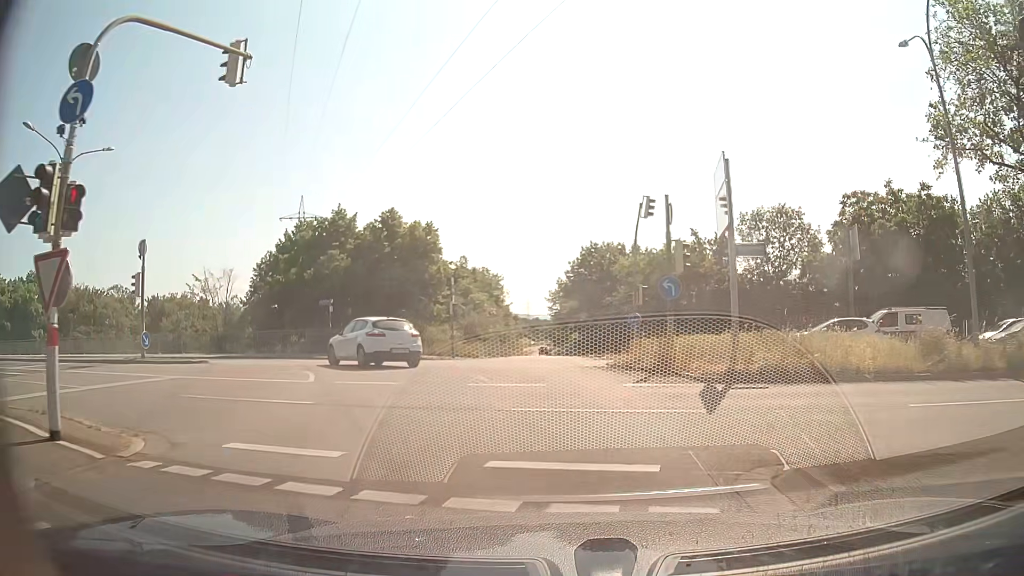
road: primary_link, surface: asphalt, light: Day
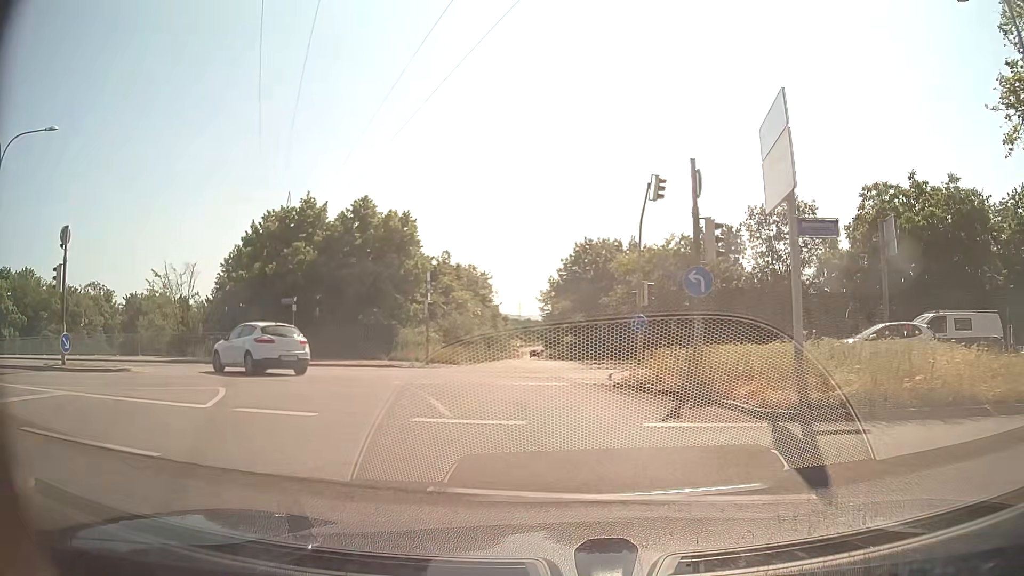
(+0.1, +4.4) m; +1°
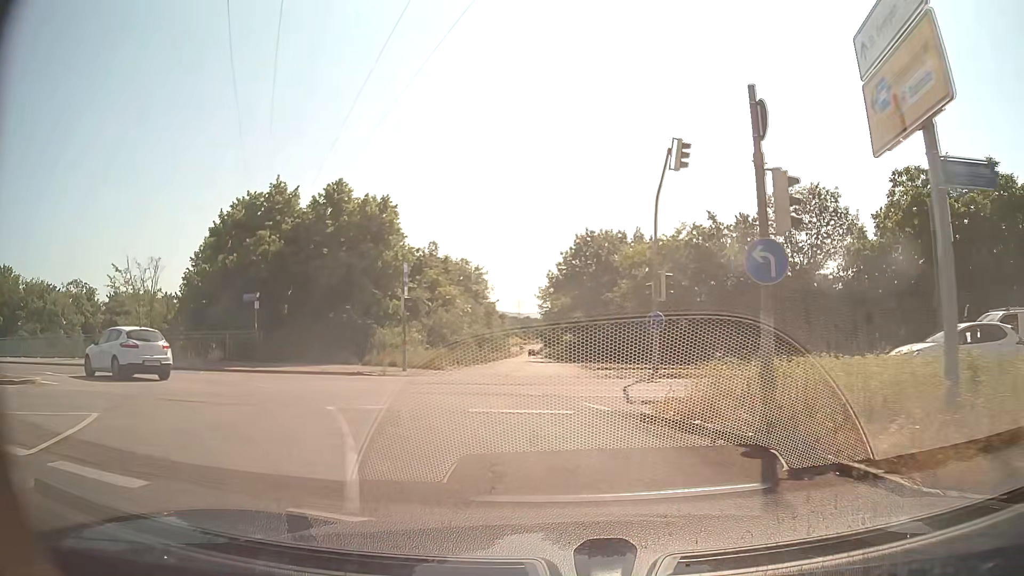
(0.0, +4.4) m; 0°
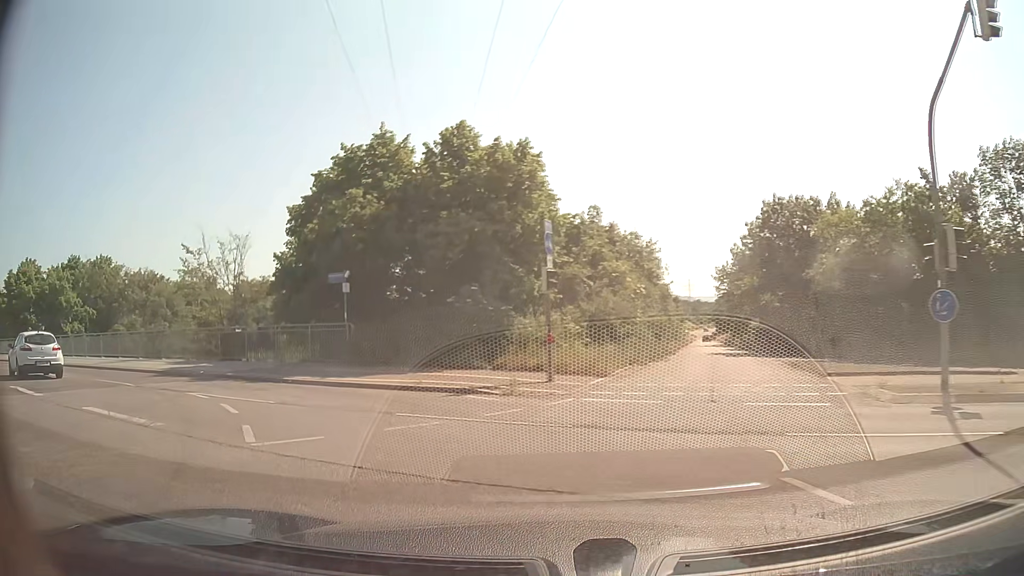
(-0.9, +8.4) m; -15°
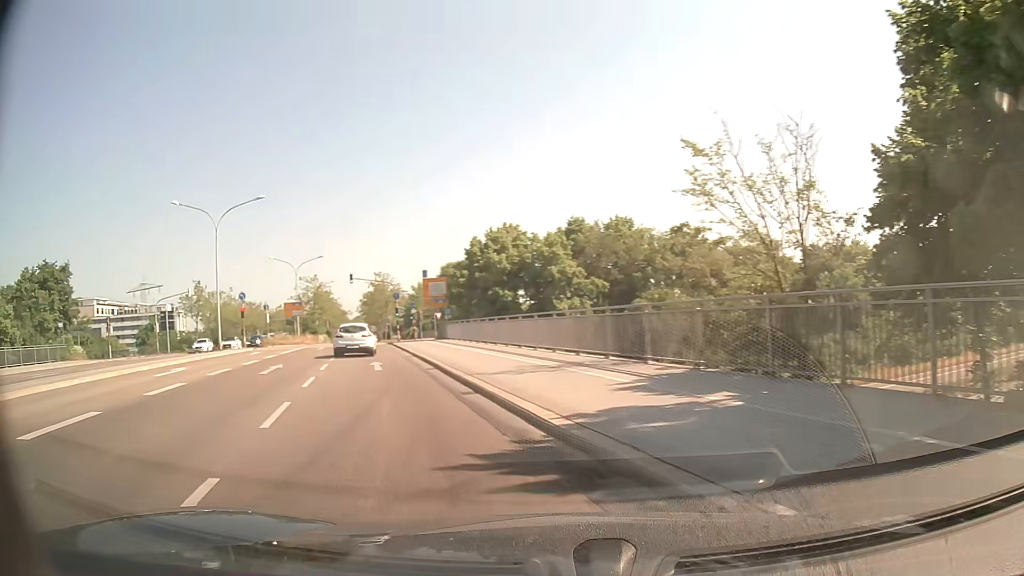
(-6.3, +15.1) m; -50°
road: primary
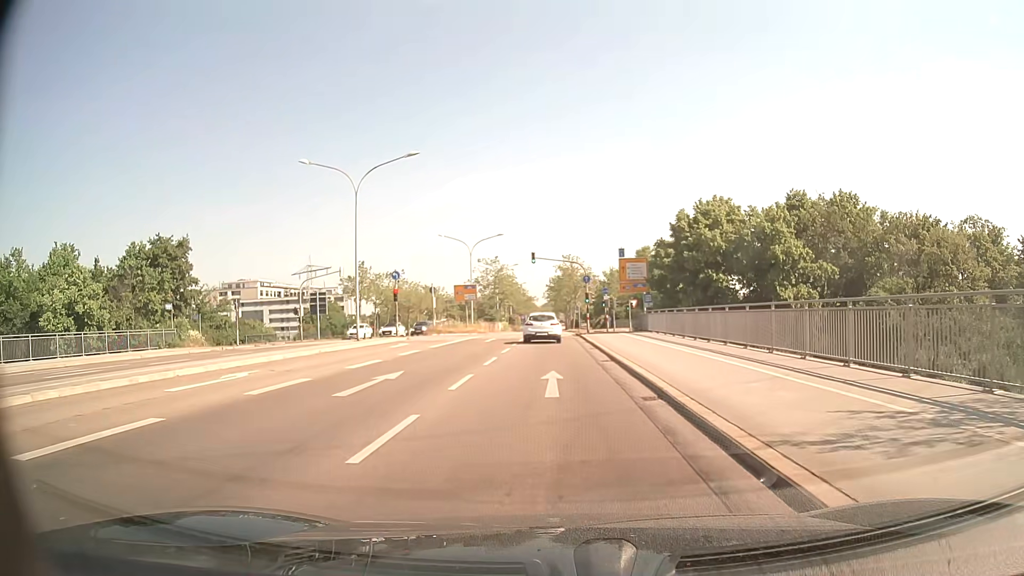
(-1.7, +9.1) m; -15°
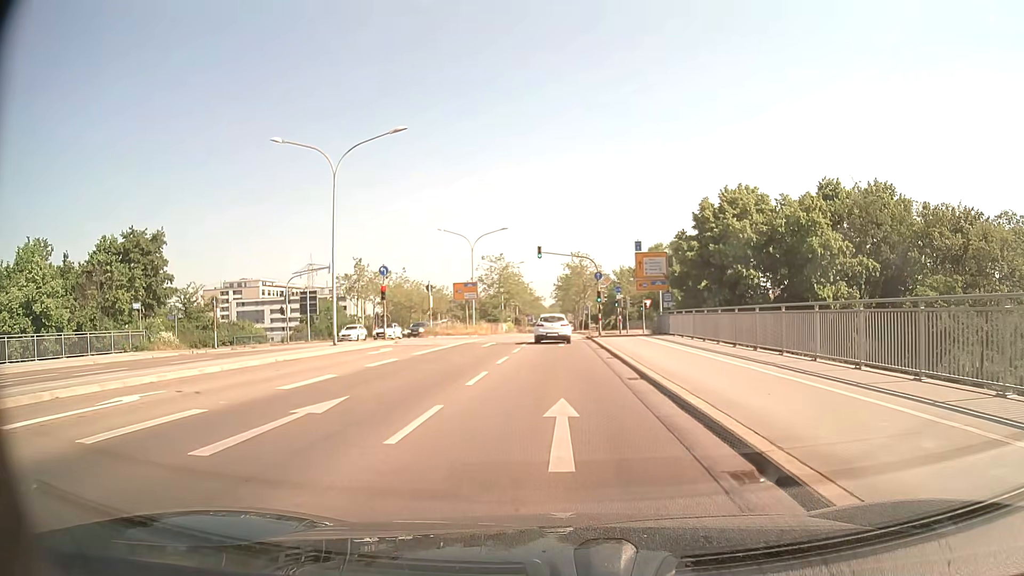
(0.0, +5.1) m; -1°
